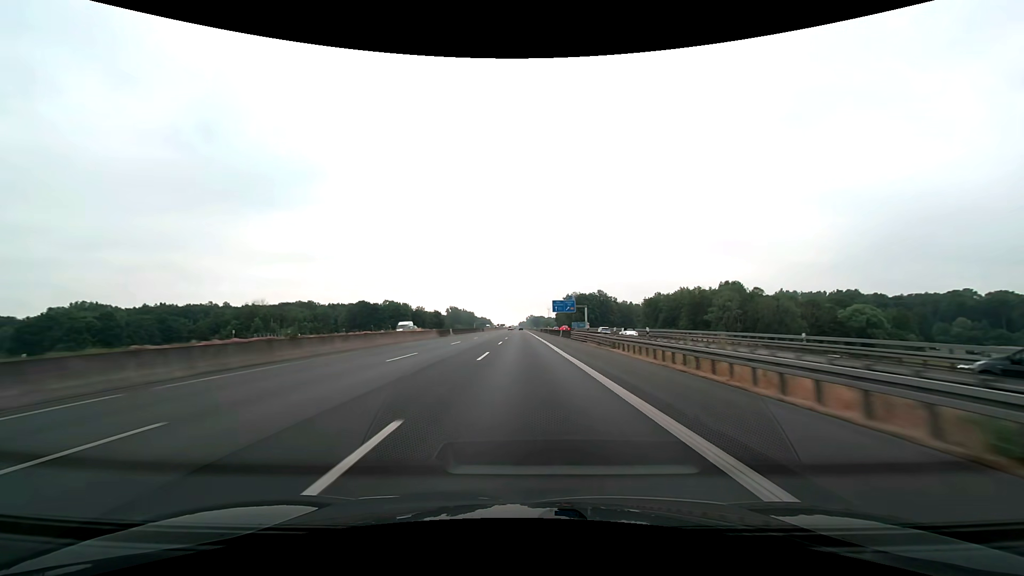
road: motorway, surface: asphalt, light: Day
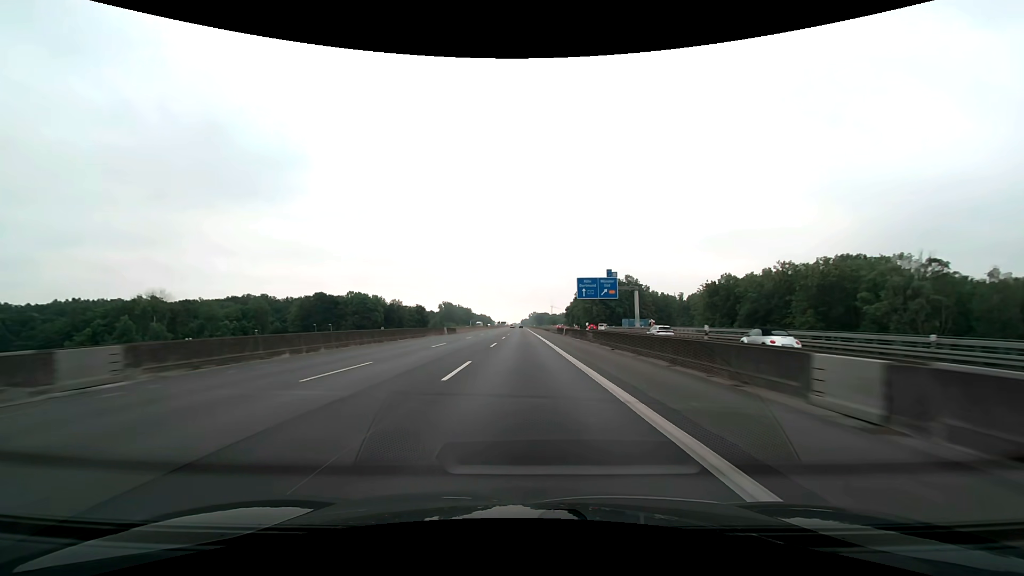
(+0.1, +61.8) m; 0°
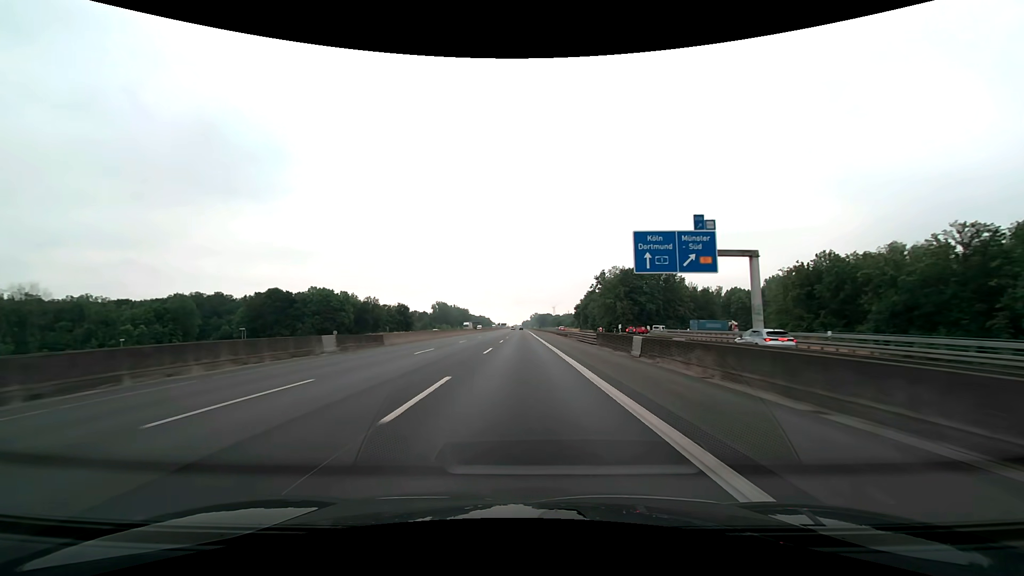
(-0.1, +41.2) m; 0°
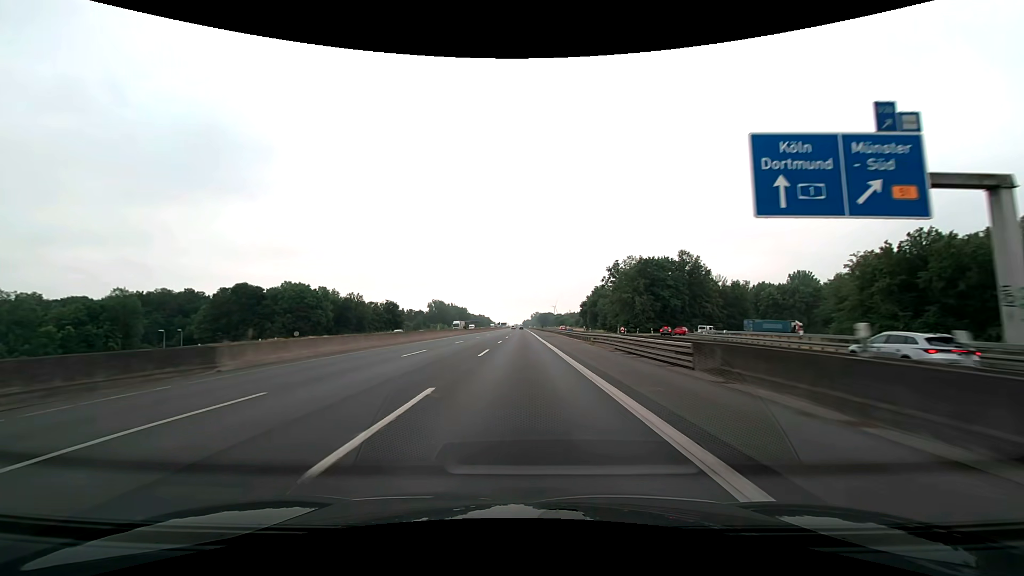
(0.0, +20.6) m; 0°
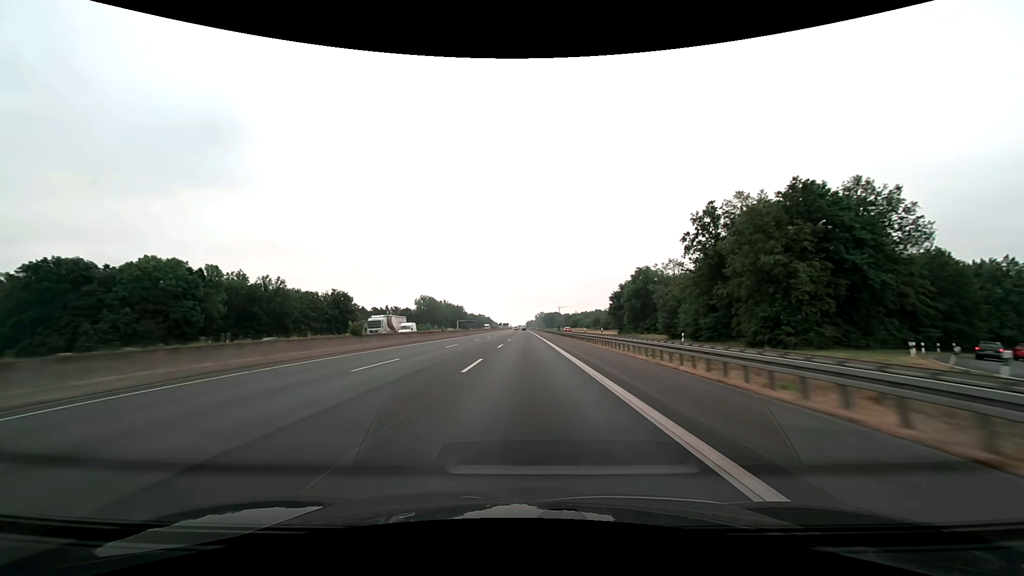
(-0.2, +61.8) m; 0°
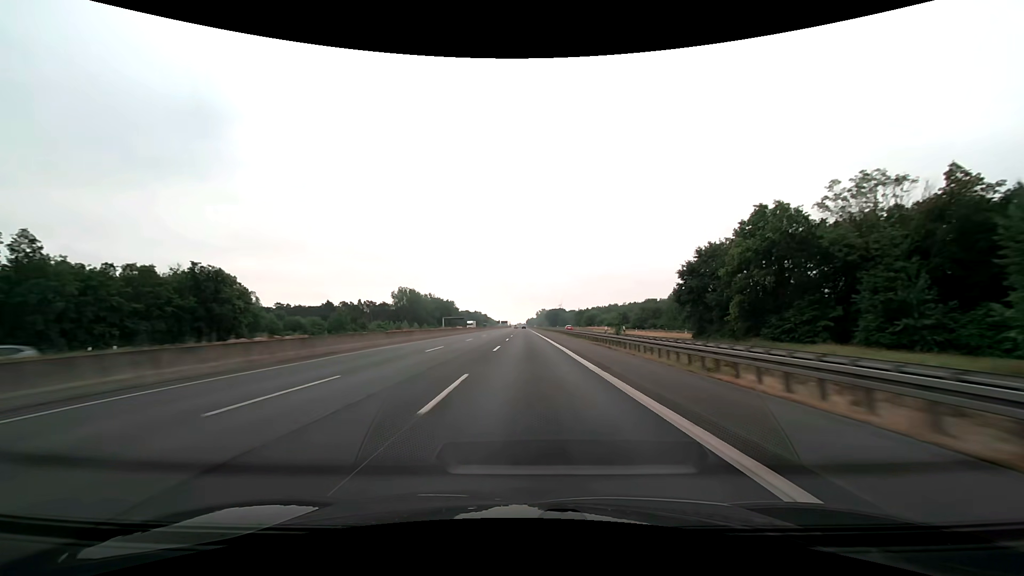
(0.0, +61.9) m; 0°
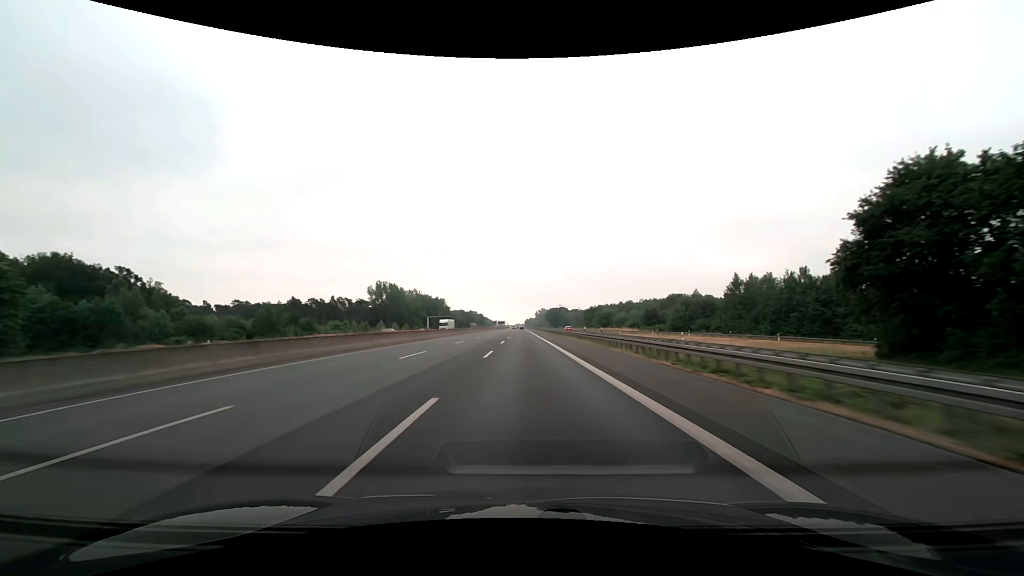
(0.0, +41.3) m; 0°
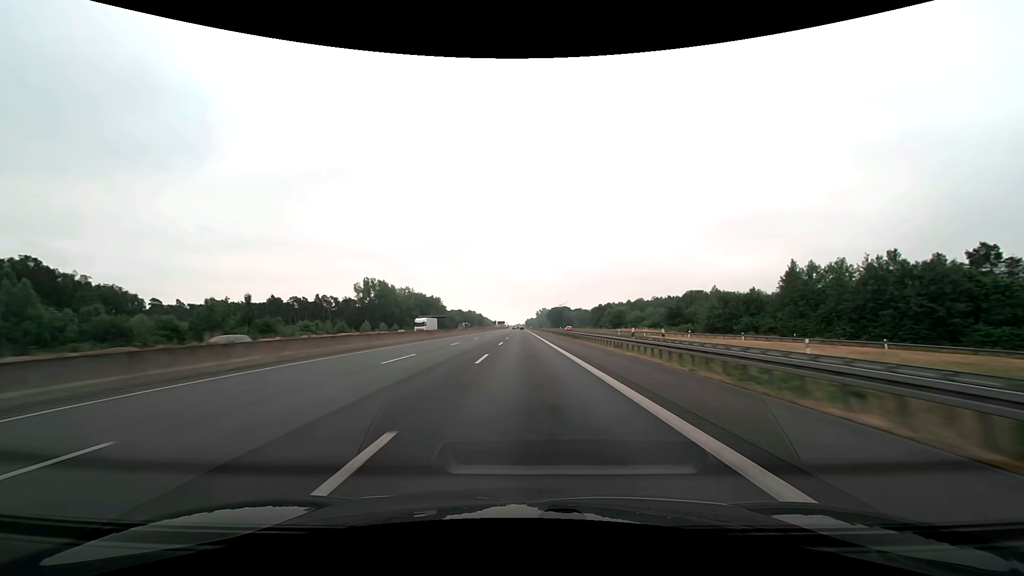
(0.0, +20.6) m; 0°
(0, +10) (0, +20) (0, +30) (0, +40) (0, +50) (0, +60) (0, +70) (0, +80) (0, +90) (0, +100) m
